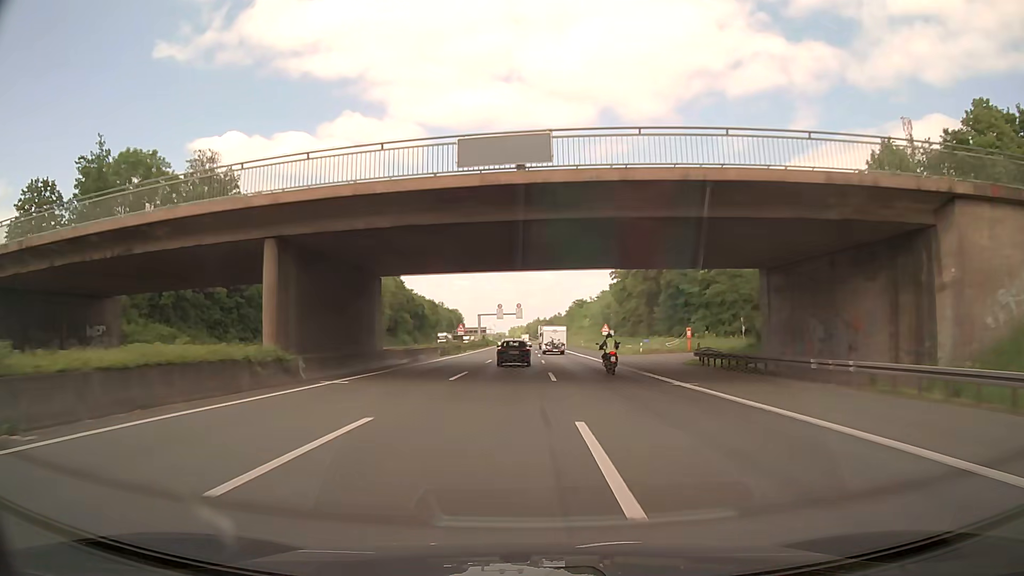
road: motorway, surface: asphalt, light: Day
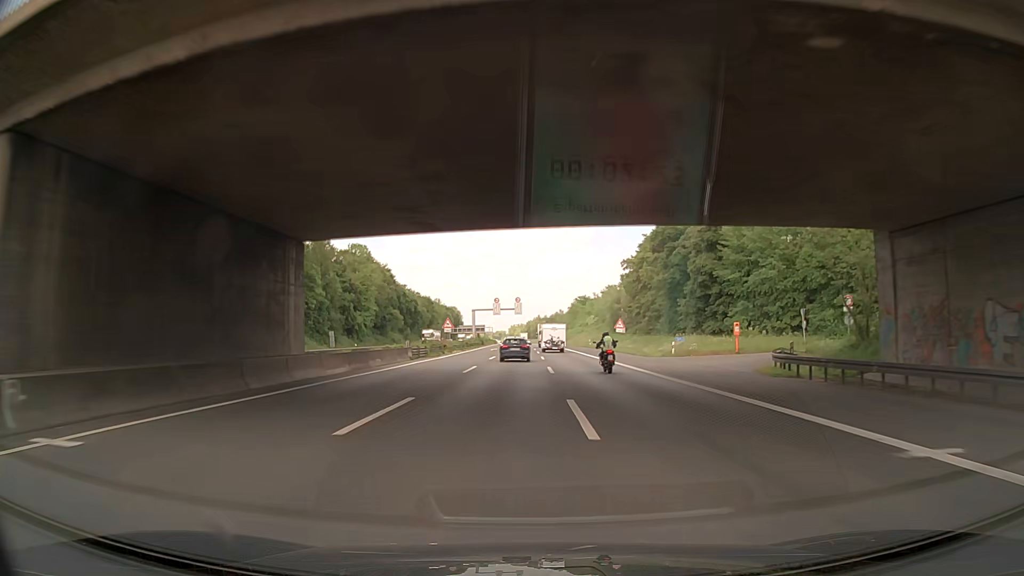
(0.0, +14.1) m; 0°
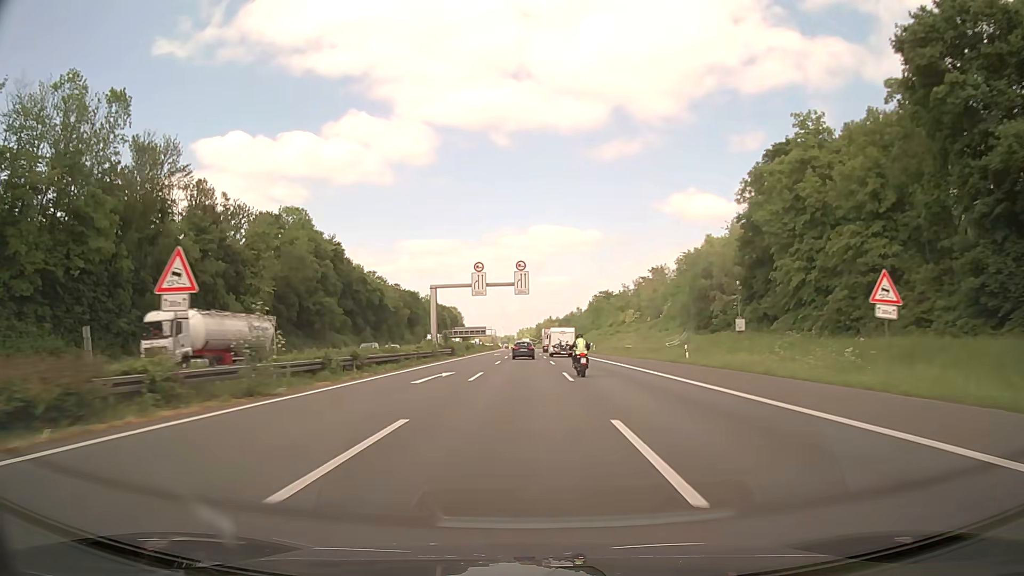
(-0.2, +57.9) m; -1°
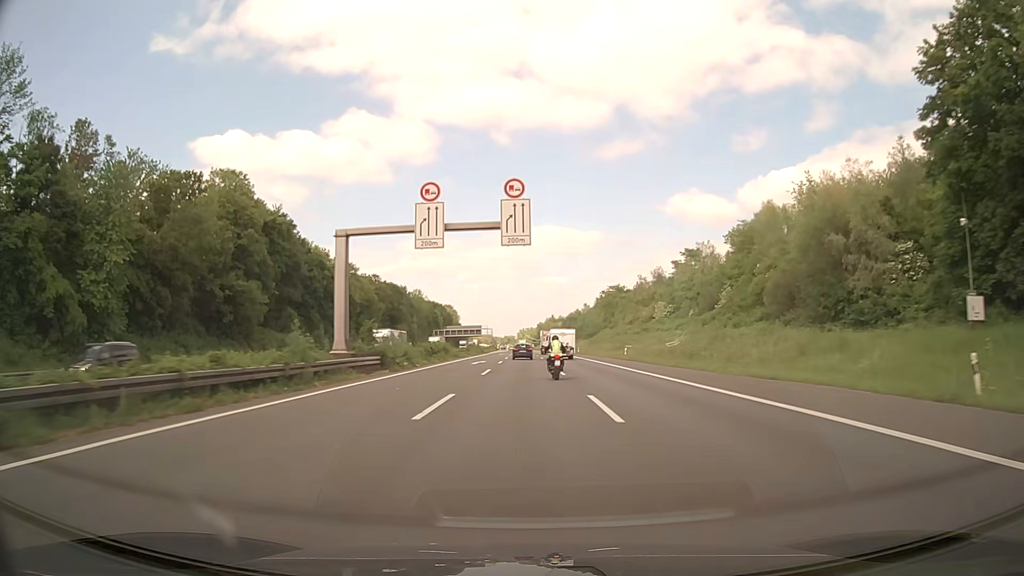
(-0.2, +29.9) m; 0°
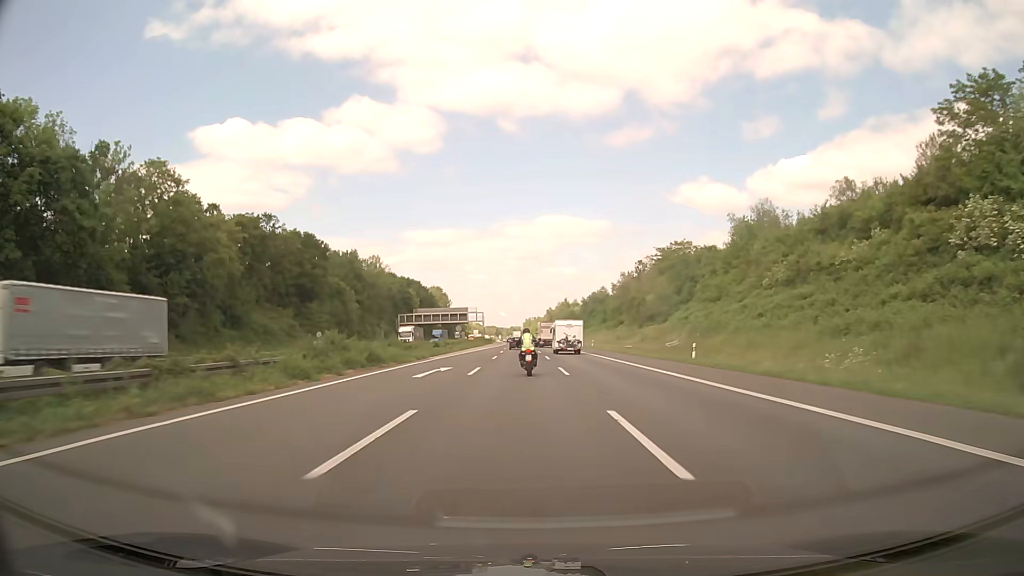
(-0.2, +77.2) m; 0°
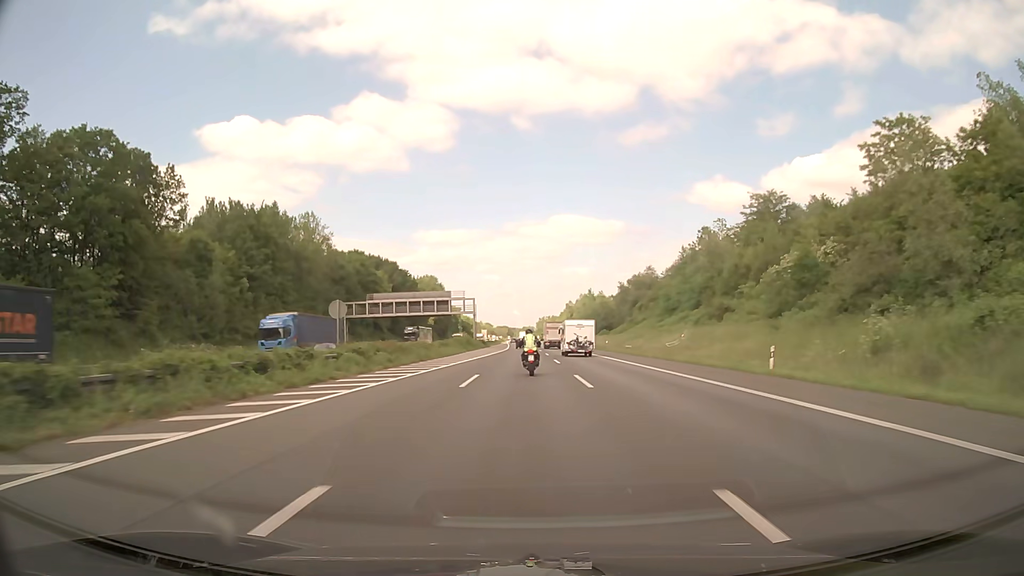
(-0.7, +61.0) m; -1°
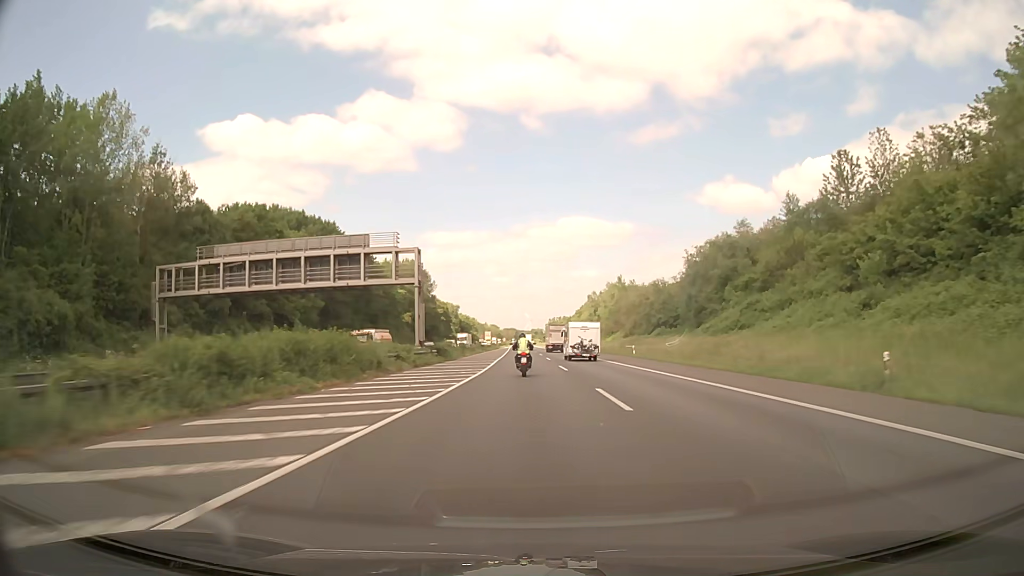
(-0.5, +61.1) m; -1°
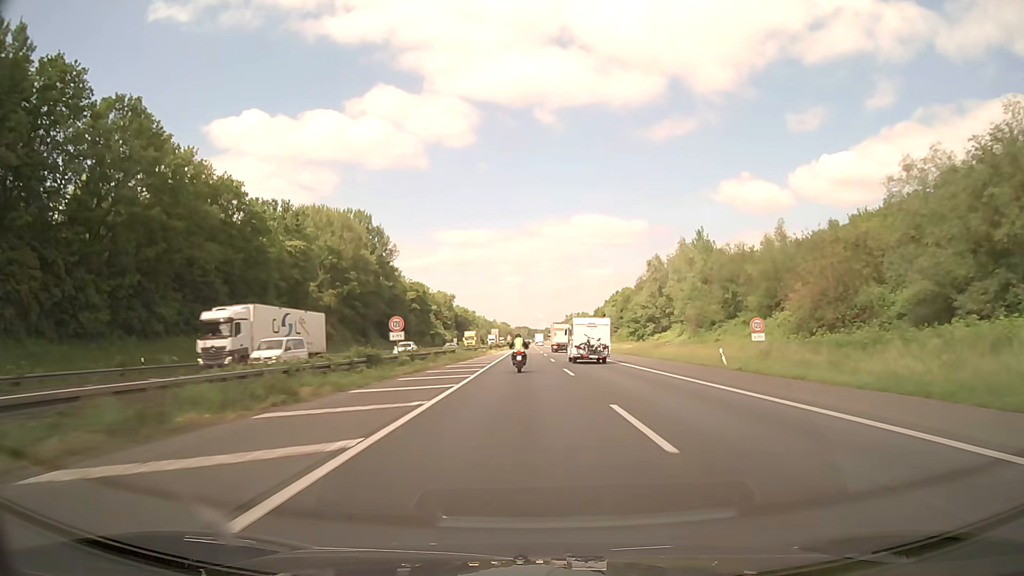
(-0.5, +79.5) m; -1°
(0, +10) (0, +20) (0, +30) (0, +40) (0, +50) (0, +60) (0, +70) (0, +80) (0, +90) (0, +100) m
